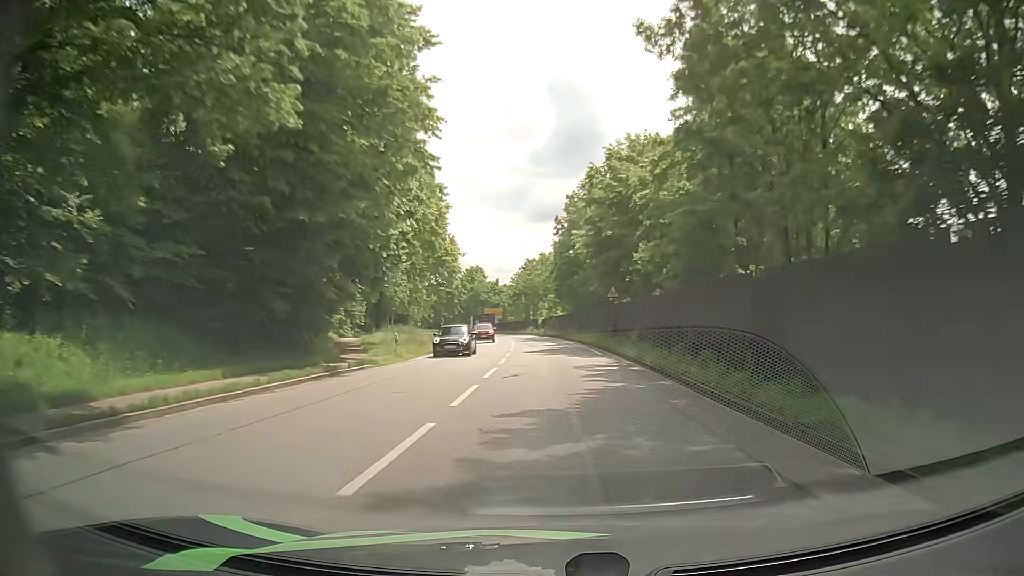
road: primary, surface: asphalt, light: Day
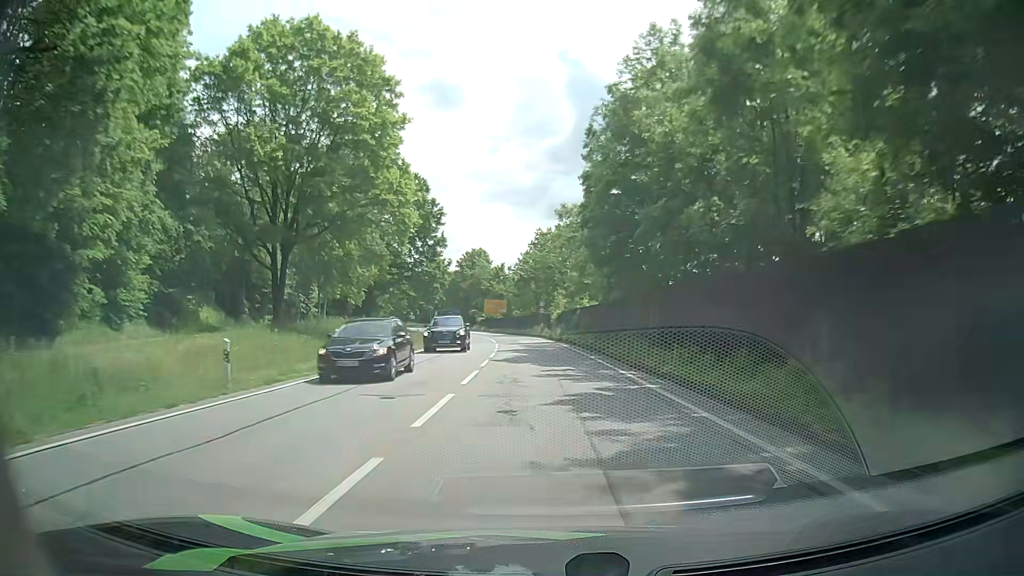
(-0.3, +32.9) m; -1°
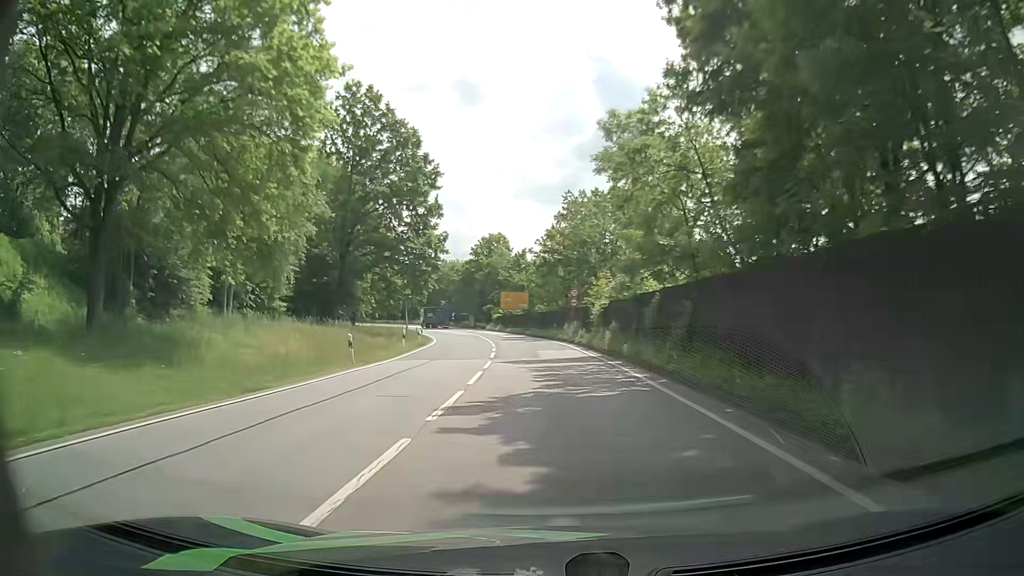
(-0.4, +22.5) m; -2°
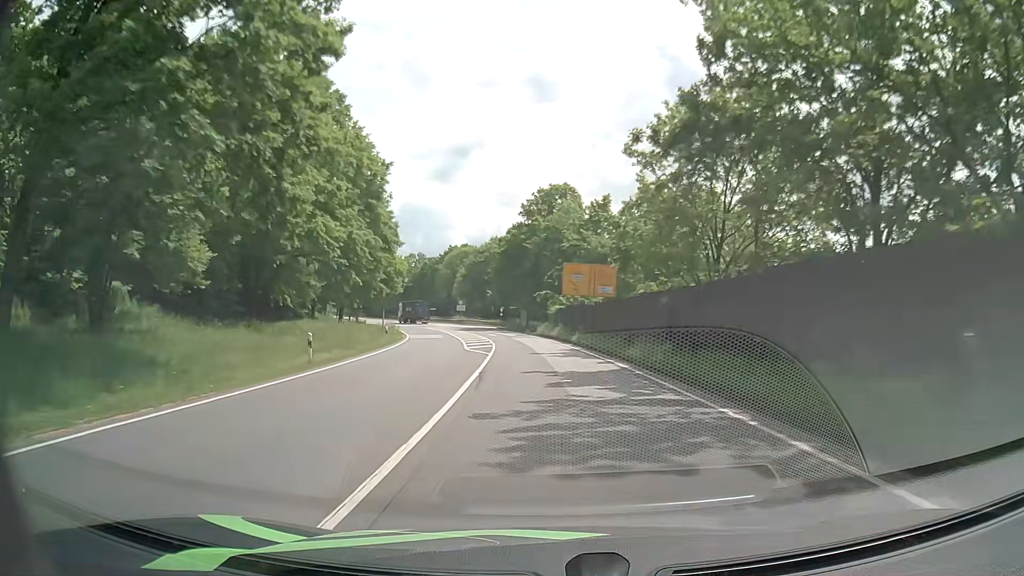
(-2.3, +45.8) m; -6°
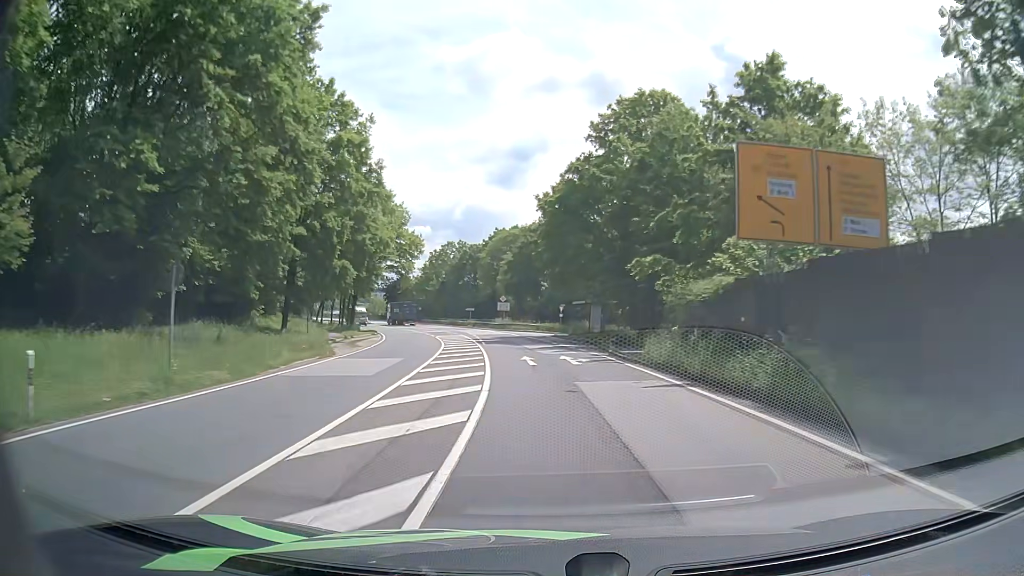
(-1.8, +35.2) m; -6°
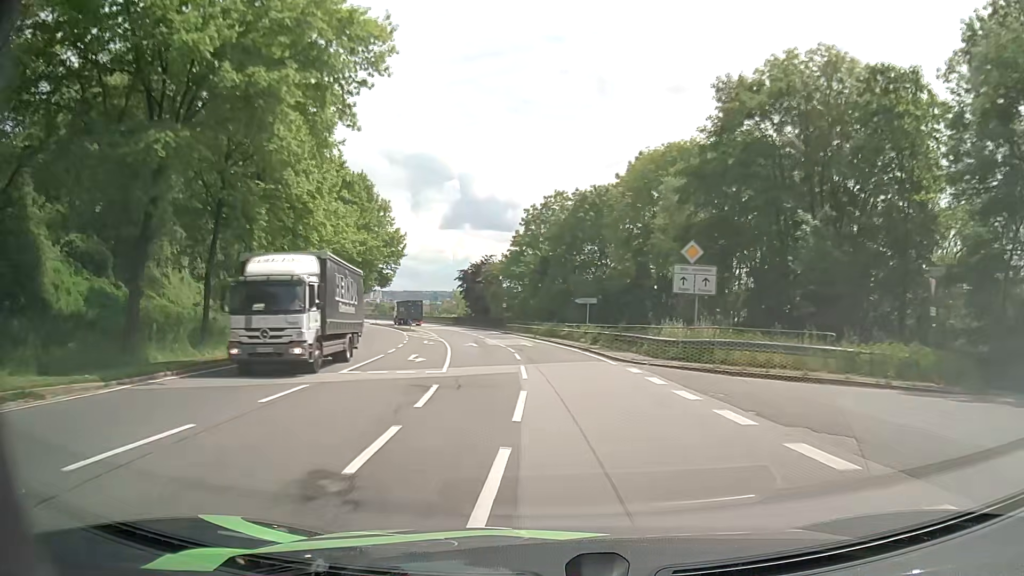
(-5.6, +59.3) m; -11°
(0, +10) (-1, +20) (-2, +30) (-4, +40) (-5, +50) (-8, +59) (-10, +69) (-13, +79) (-15, +88) (-19, +98) m
